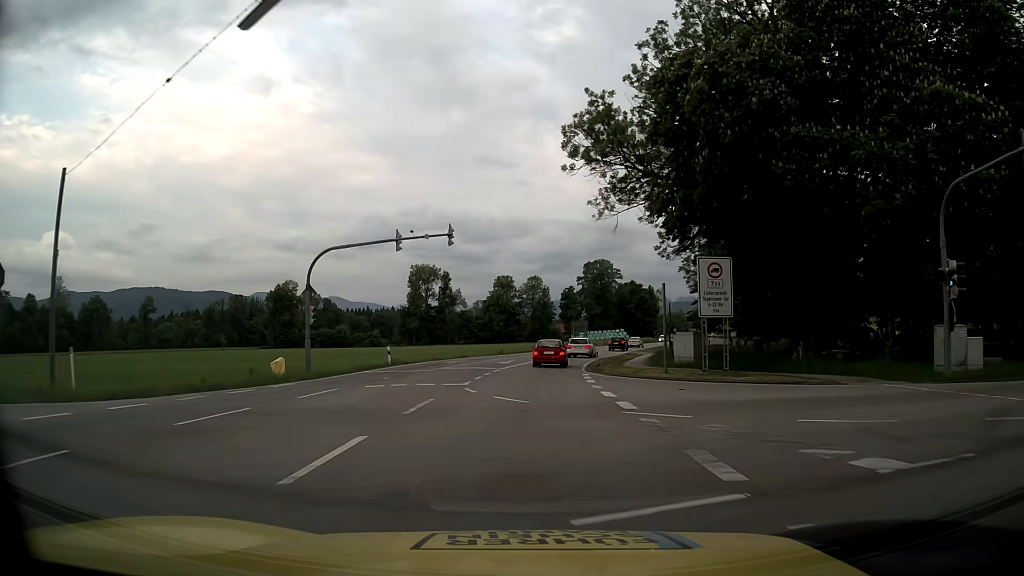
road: primary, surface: asphalt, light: Day
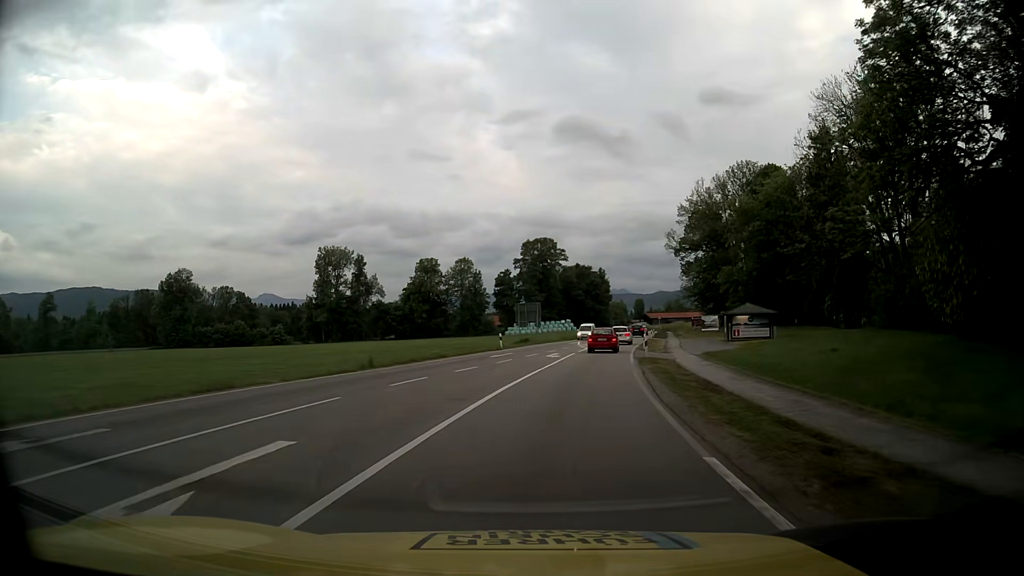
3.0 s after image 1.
(+1.0, +35.0) m; +6°
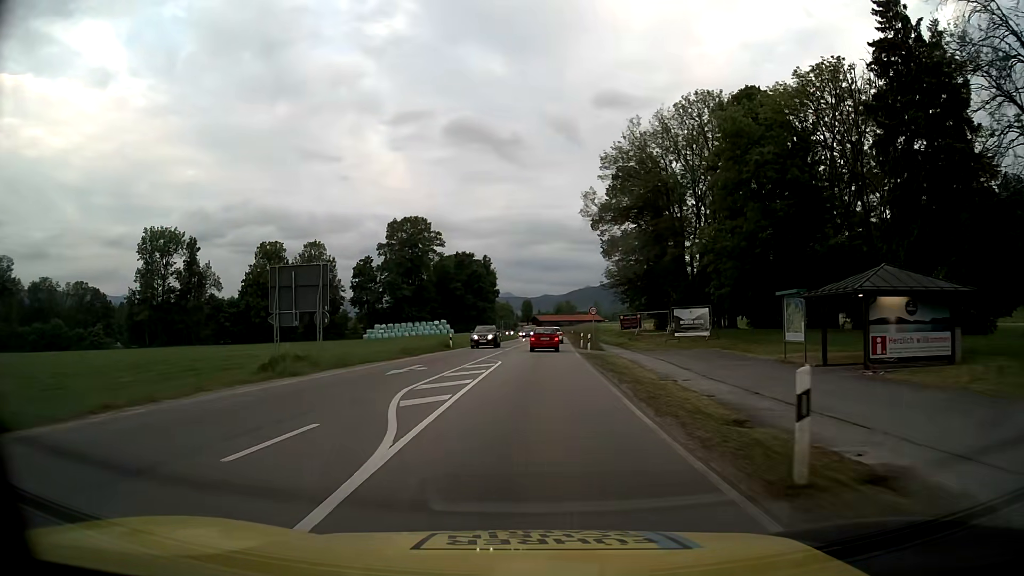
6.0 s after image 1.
(+3.9, +38.9) m; +9°
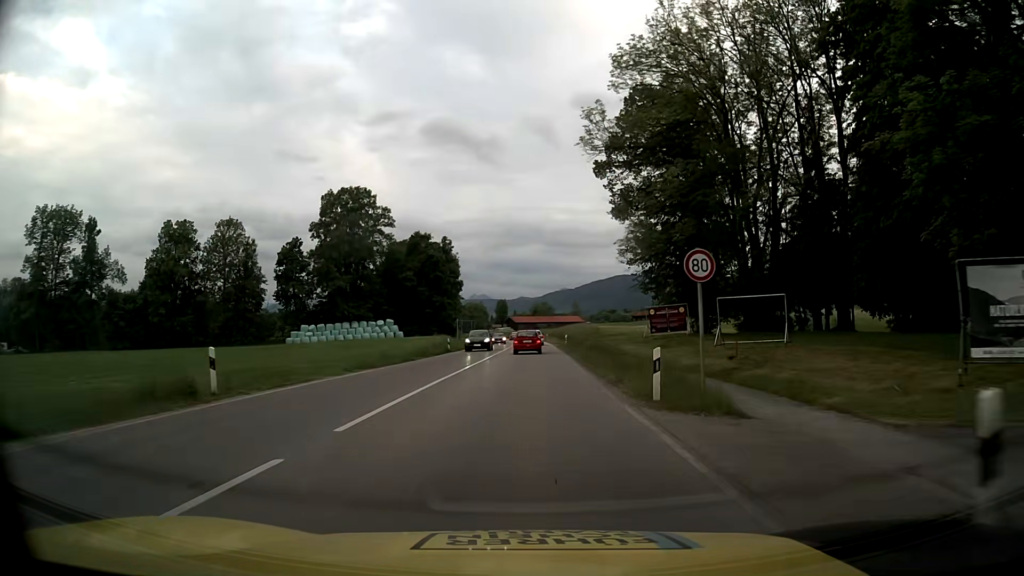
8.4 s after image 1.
(+0.8, +33.4) m; +2°
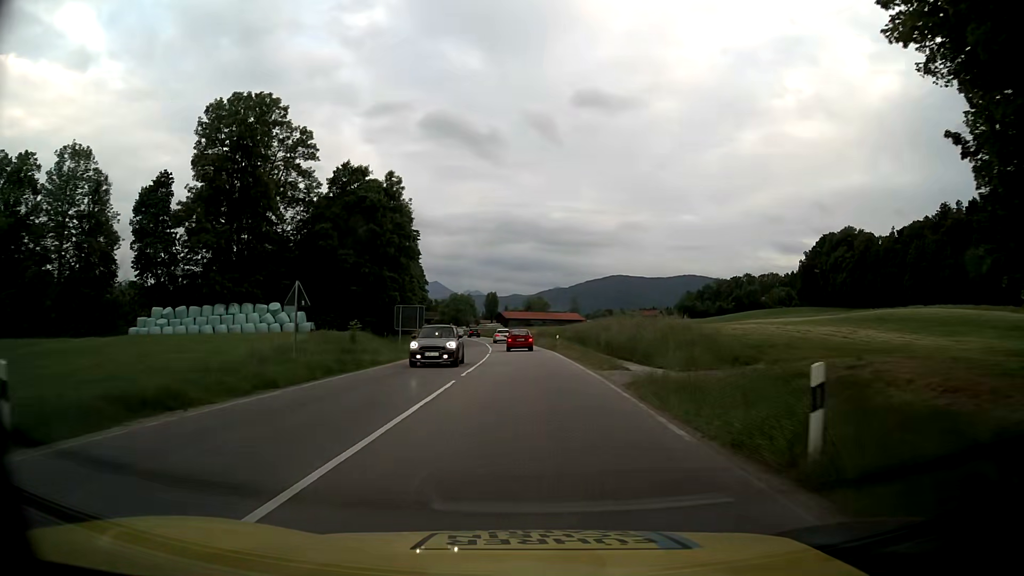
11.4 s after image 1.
(+0.2, +45.6) m; +1°
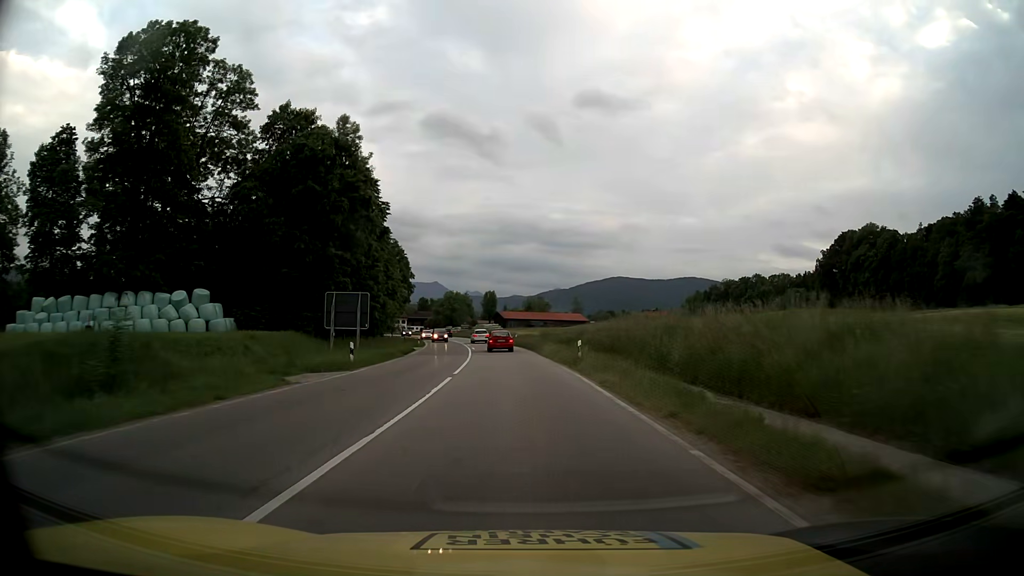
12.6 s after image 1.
(0.0, +19.8) m; 0°
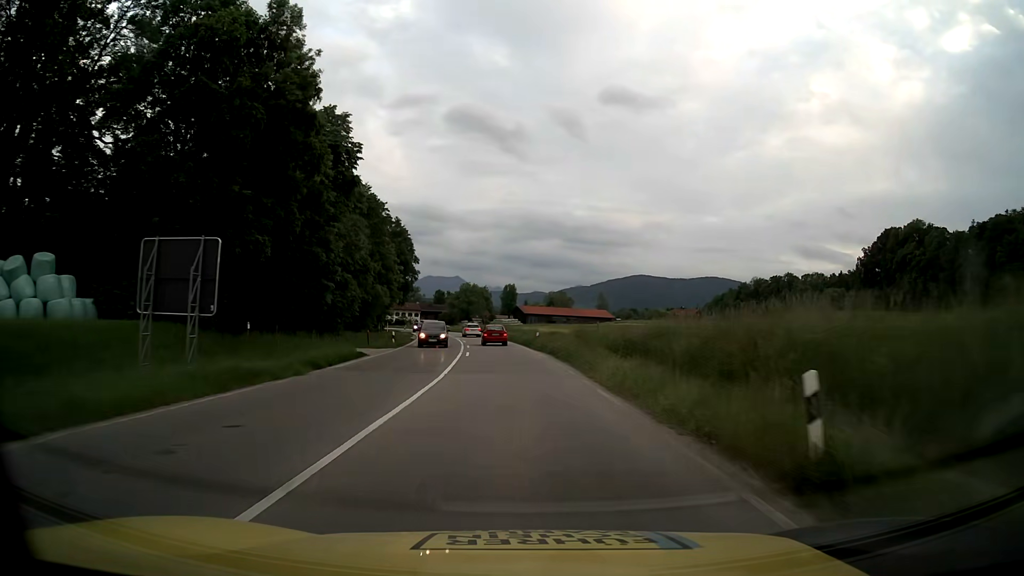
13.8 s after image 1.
(-0.3, +20.7) m; -2°
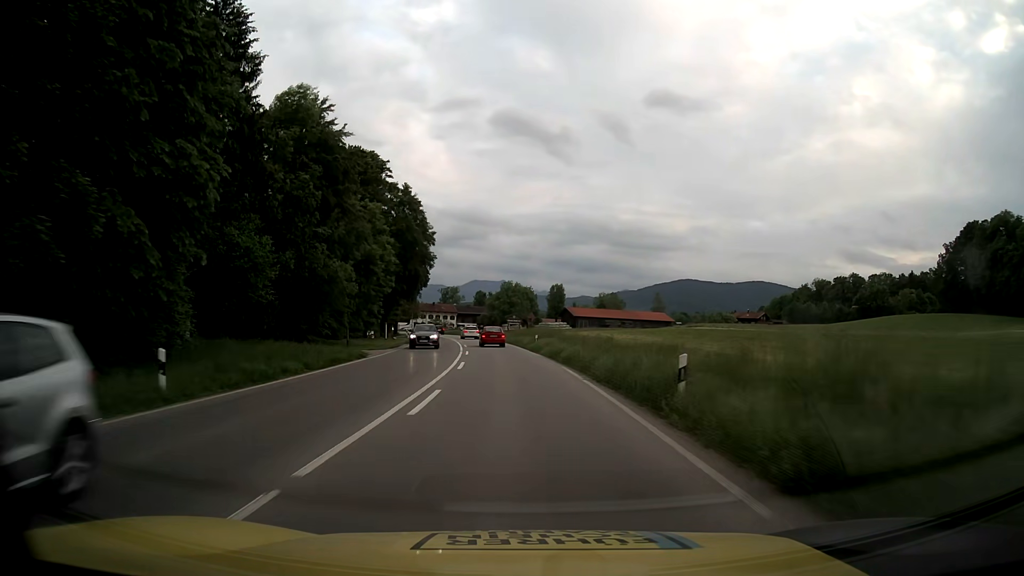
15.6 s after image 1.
(-1.0, +32.0) m; -4°
(0, +10) (0, +20) (-1, +30) (-2, +40) (-3, +50) (-4, +60) (-5, +70) (-6, +80) (-8, +90) (-10, +99) m
